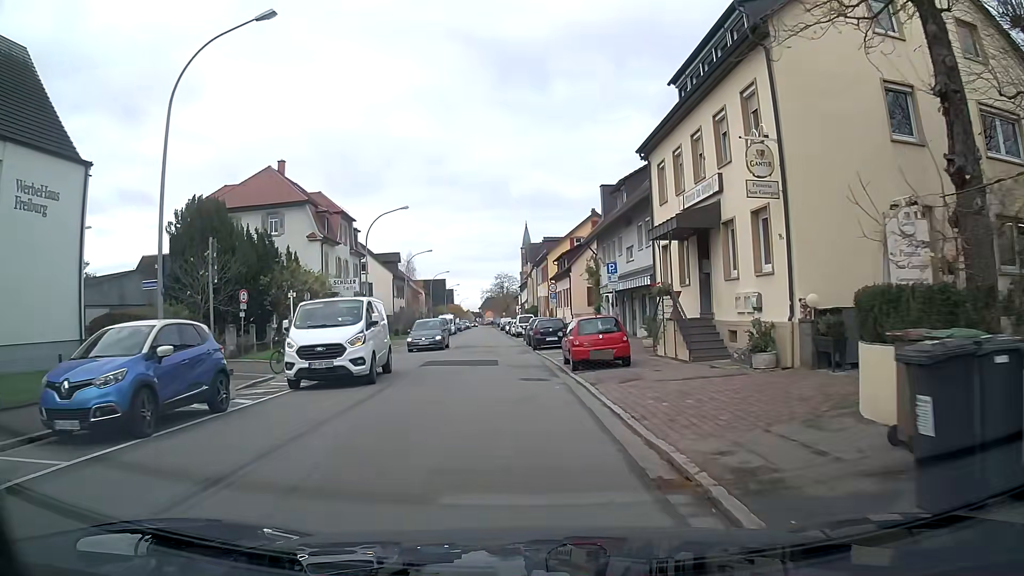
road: tertiary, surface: asphalt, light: Day
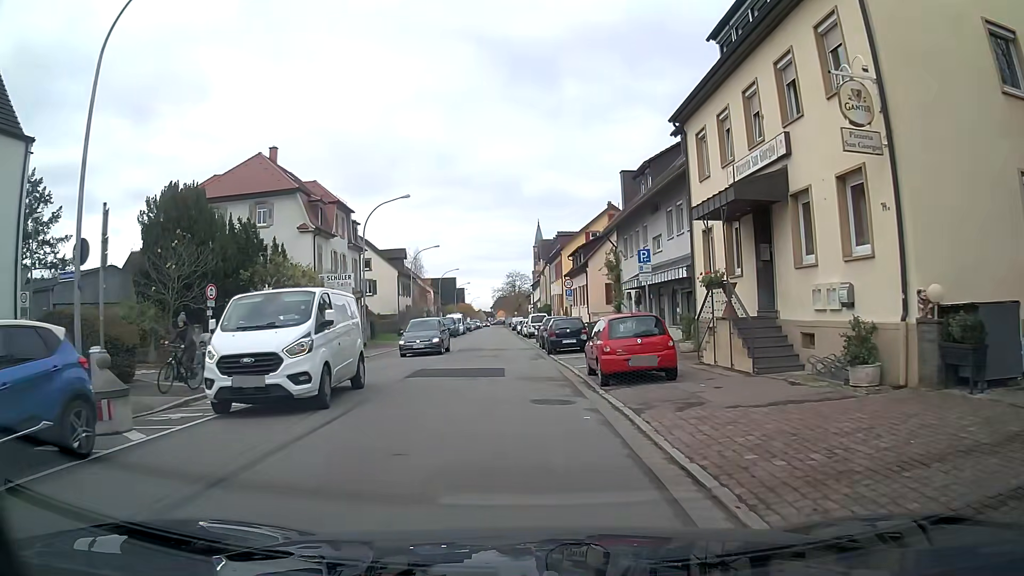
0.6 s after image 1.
(0.0, +4.4) m; -1°
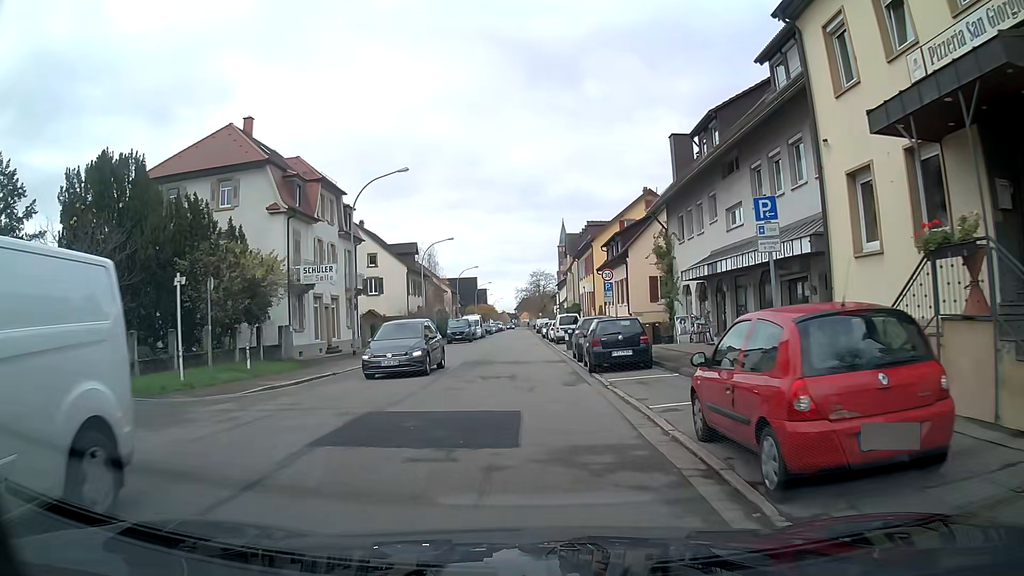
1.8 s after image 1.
(-0.1, +8.9) m; -2°
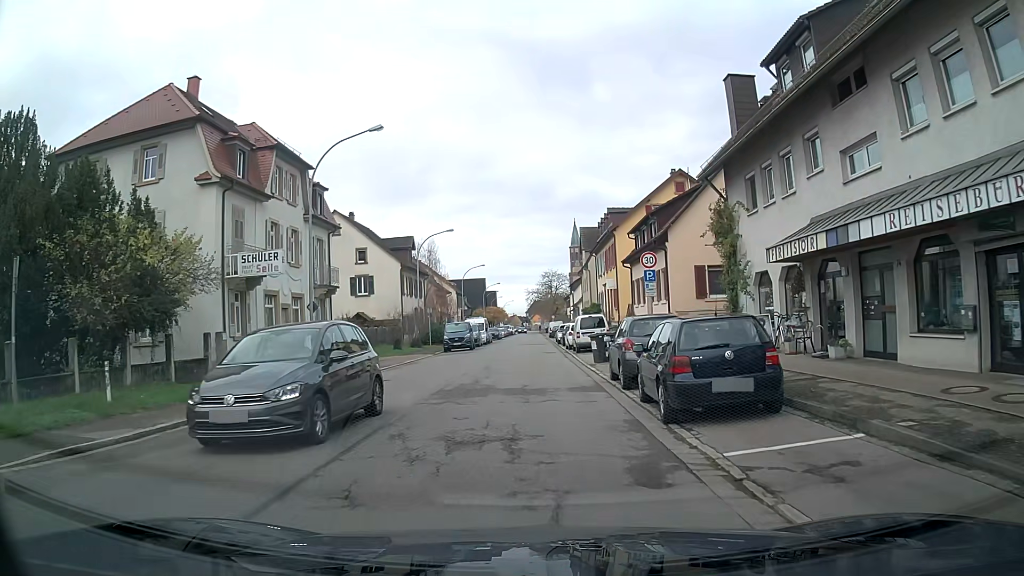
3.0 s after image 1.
(-0.1, +8.9) m; -1°
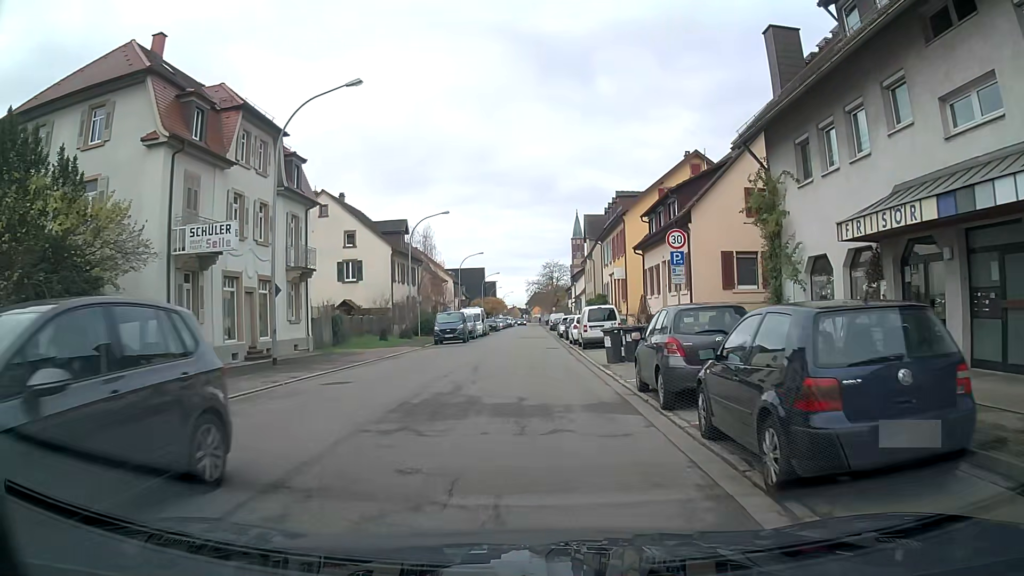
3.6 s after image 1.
(0.0, +4.3) m; 0°
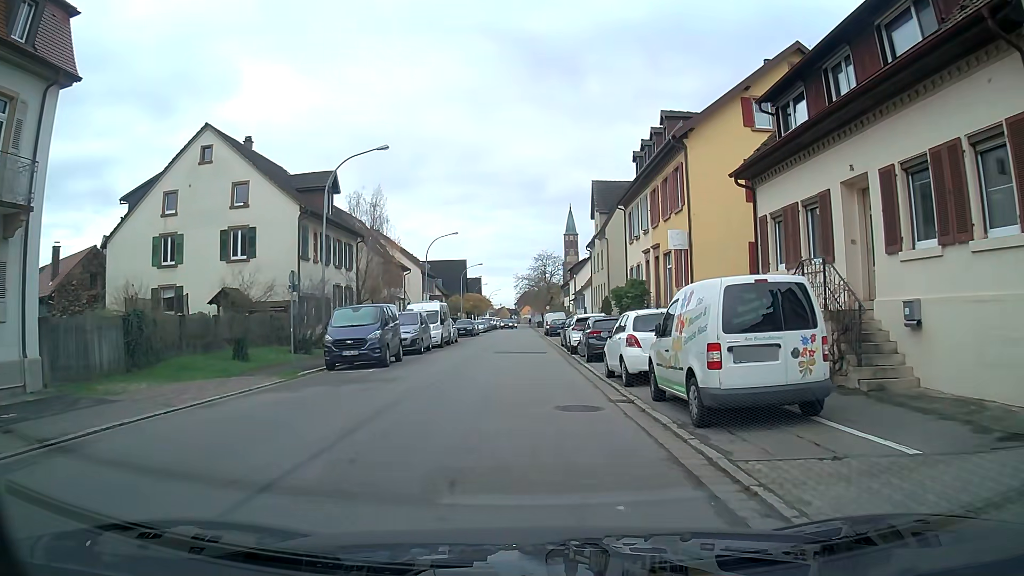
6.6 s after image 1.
(+0.1, +21.0) m; +1°
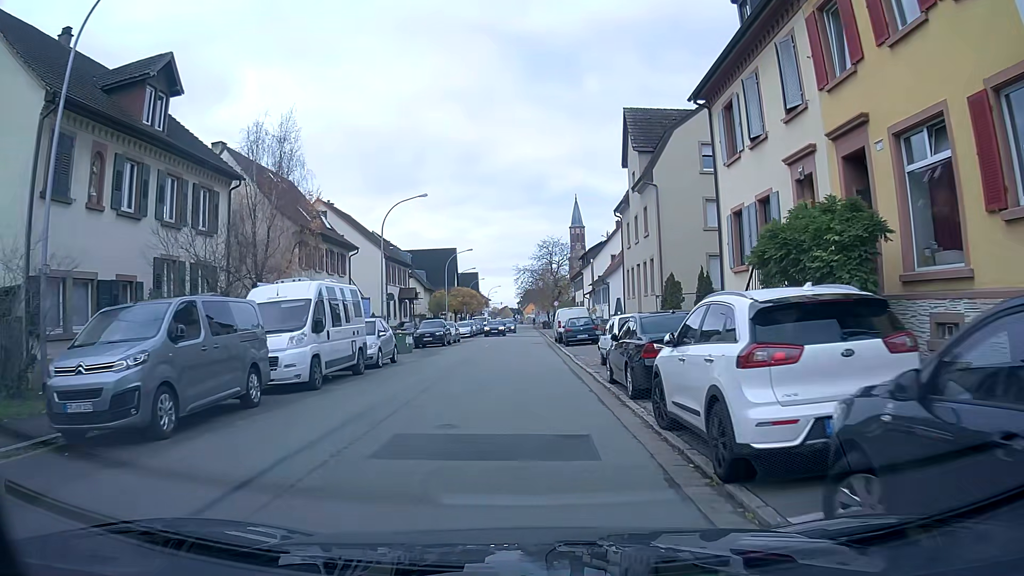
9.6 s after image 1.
(0.0, +21.1) m; -1°
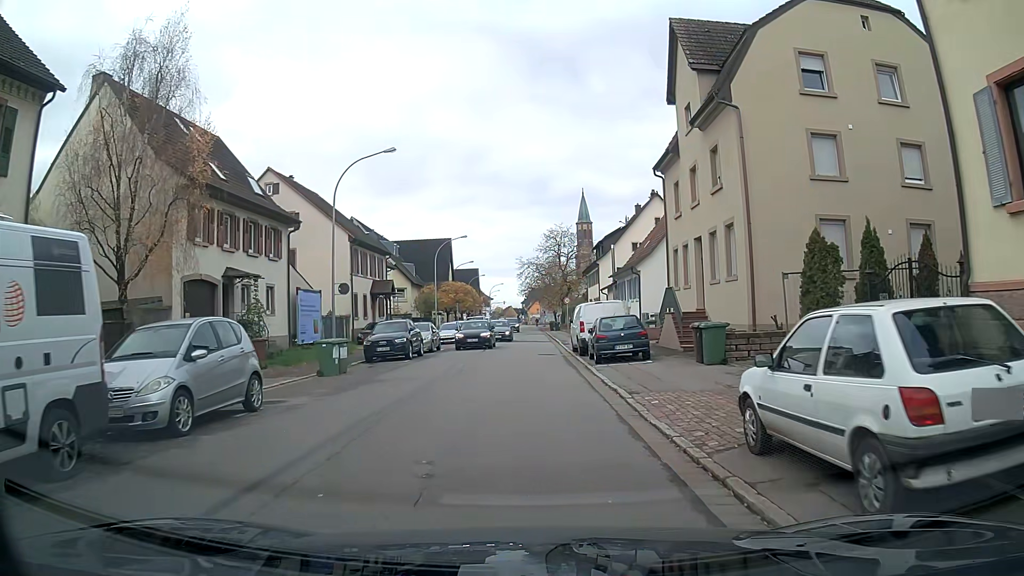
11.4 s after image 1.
(0.0, +12.9) m; 0°
